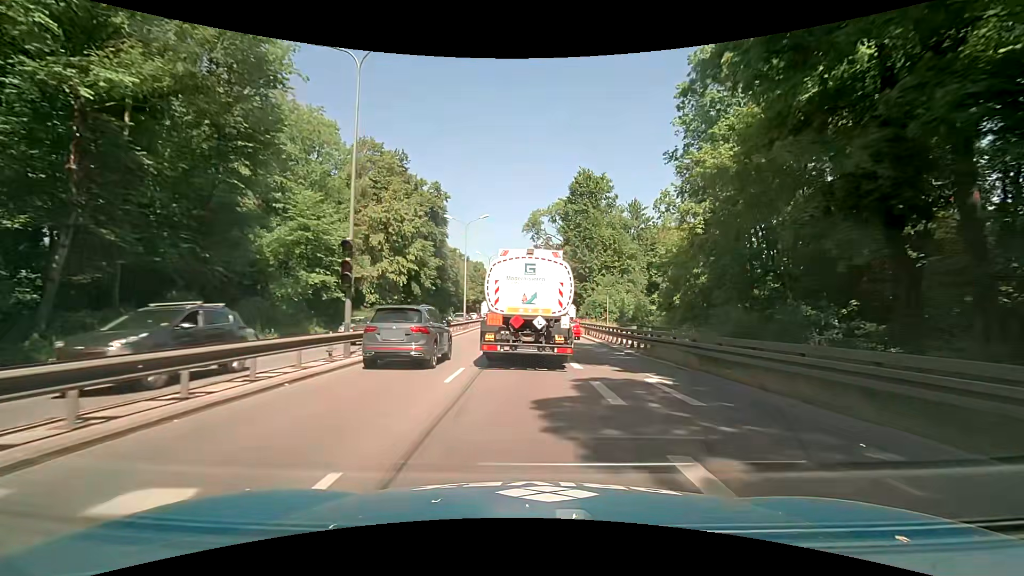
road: trunk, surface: asphalt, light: Day
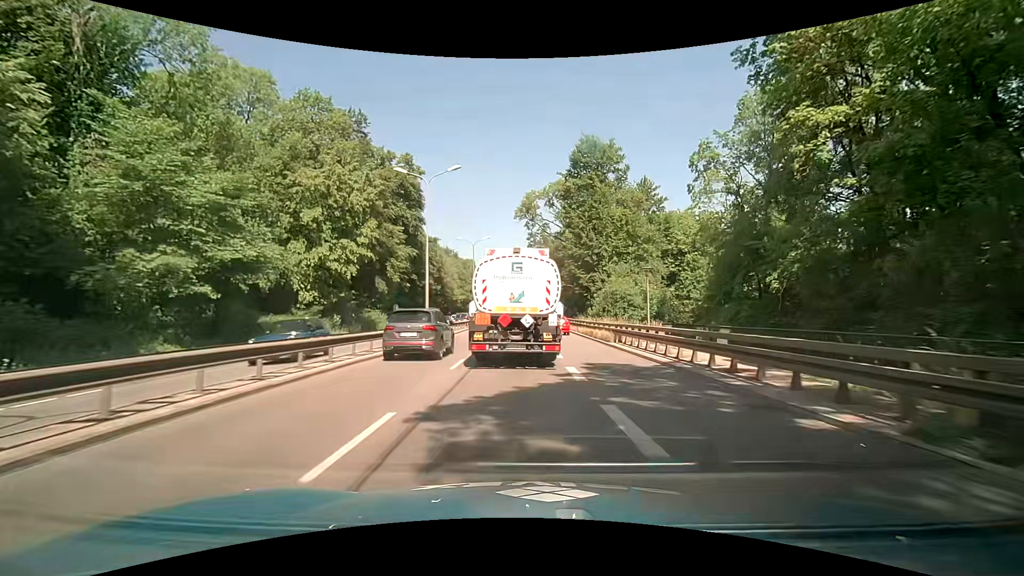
(0.0, +15.3) m; -1°
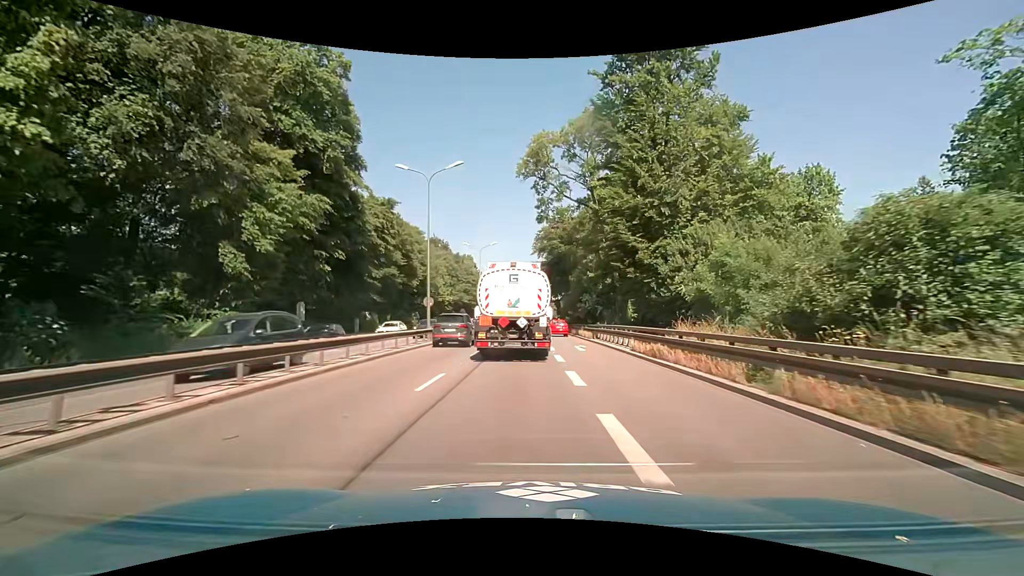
(+0.1, +30.9) m; 0°
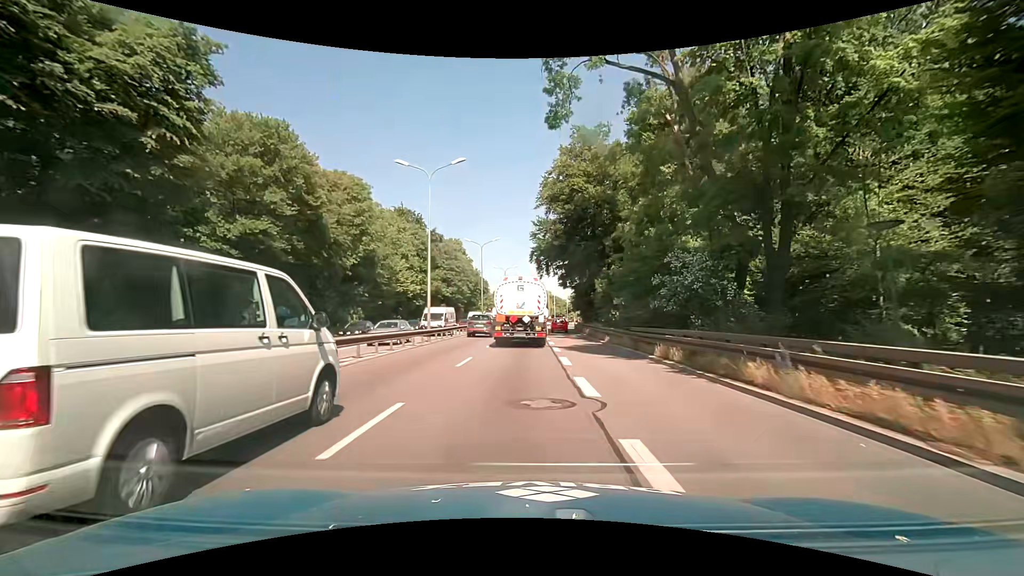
(-0.2, +31.7) m; 0°
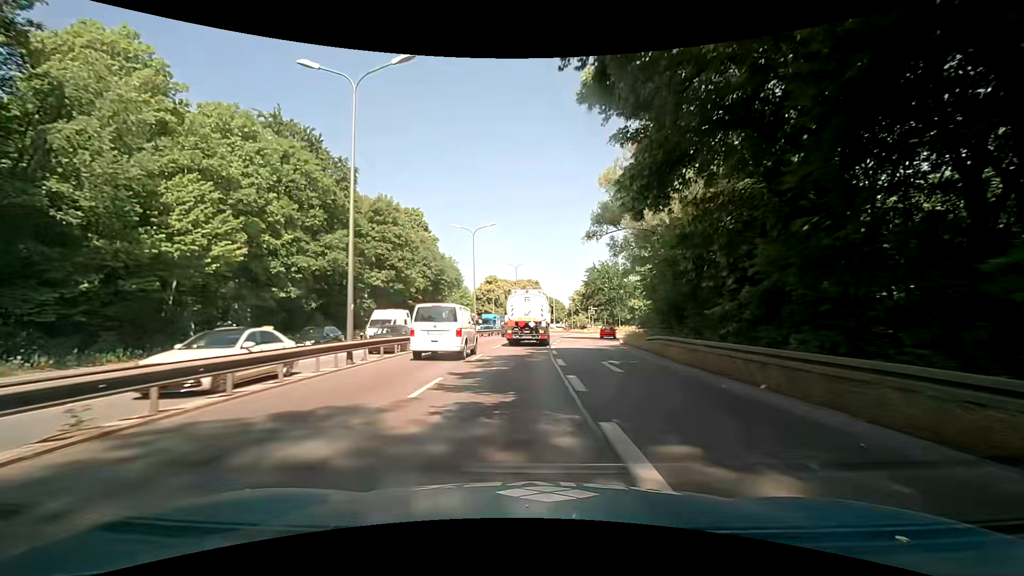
(+0.2, +41.2) m; +1°
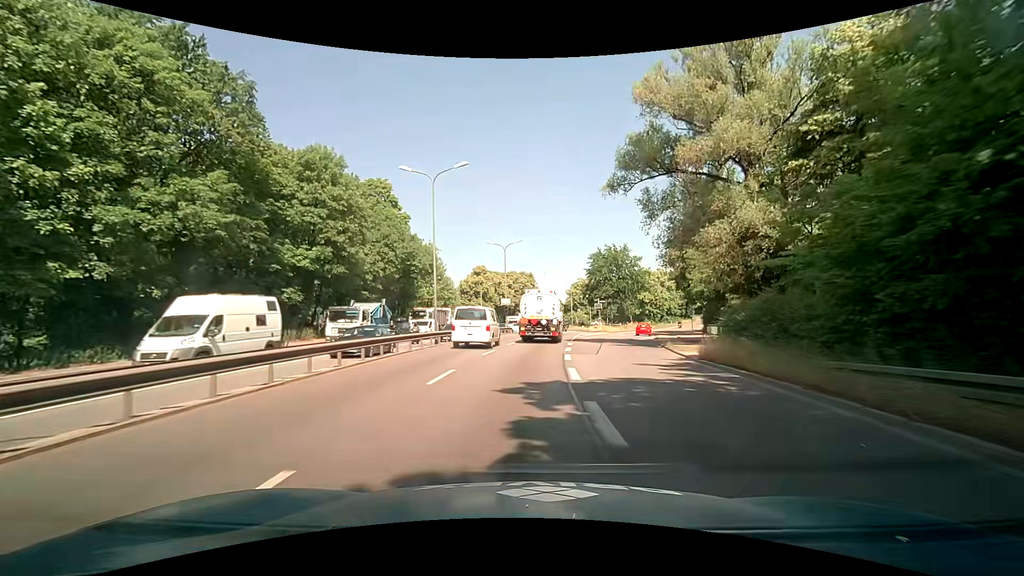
(0.0, +16.5) m; 0°
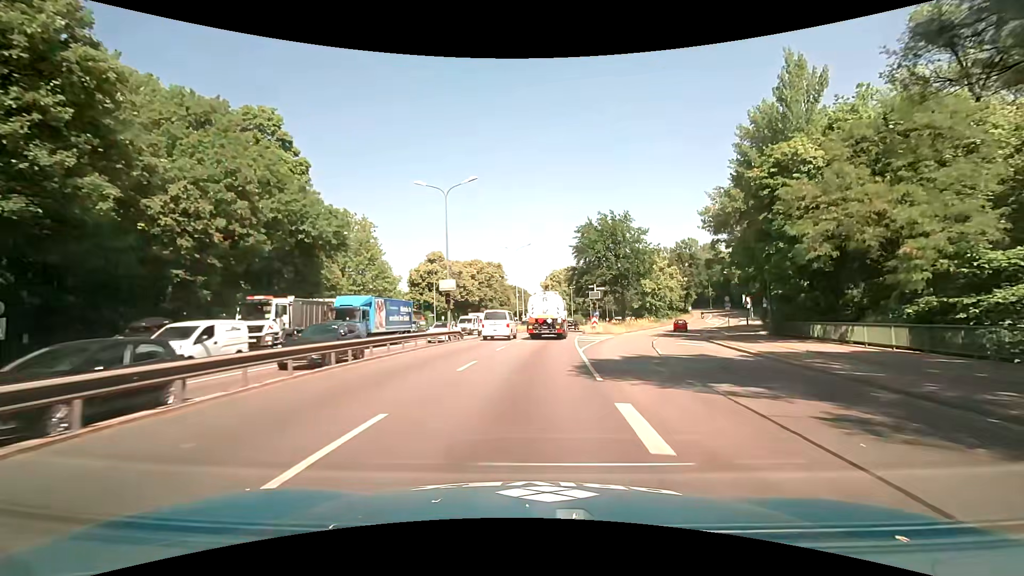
(+0.8, +24.2) m; +4°
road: trunk_link
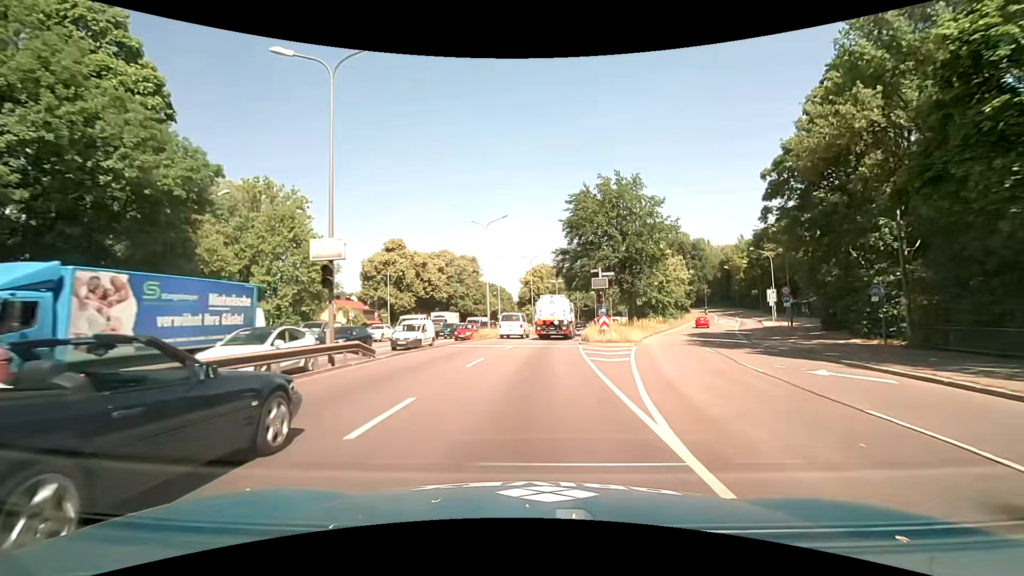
(+0.4, +16.4) m; +2°
(0, +10) (+1, +20) (+1, +30) (+2, +40) (+4, +50) (+5, +60) (+8, +69) (+10, +79) (+13, +89) (+16, +98) m
